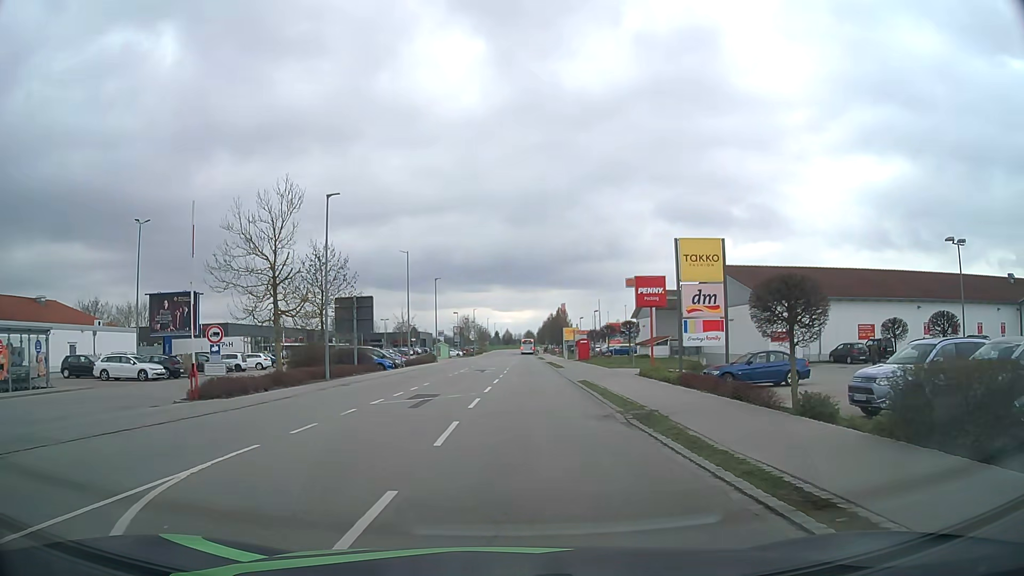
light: Day
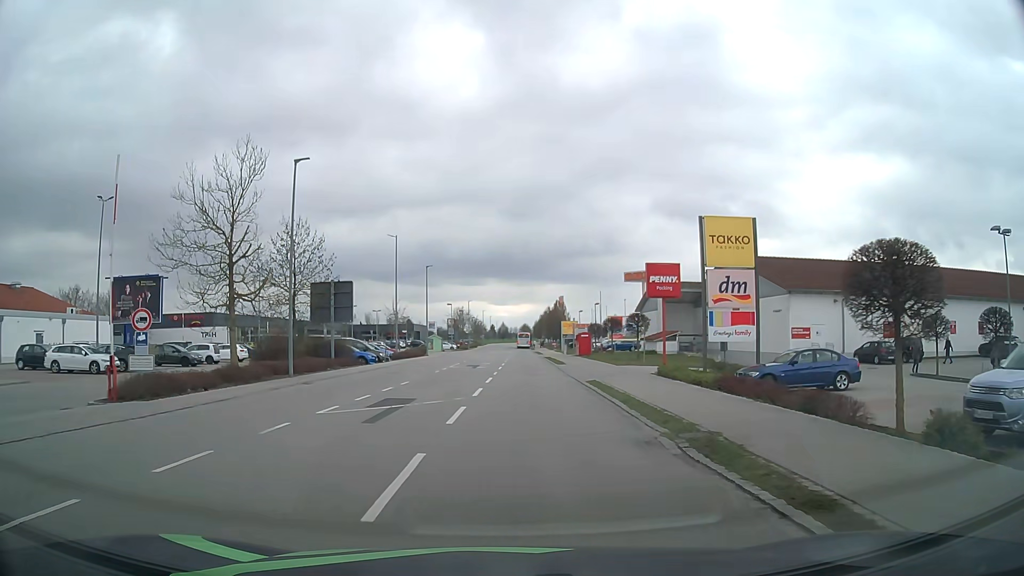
(0.0, +4.6) m; 0°
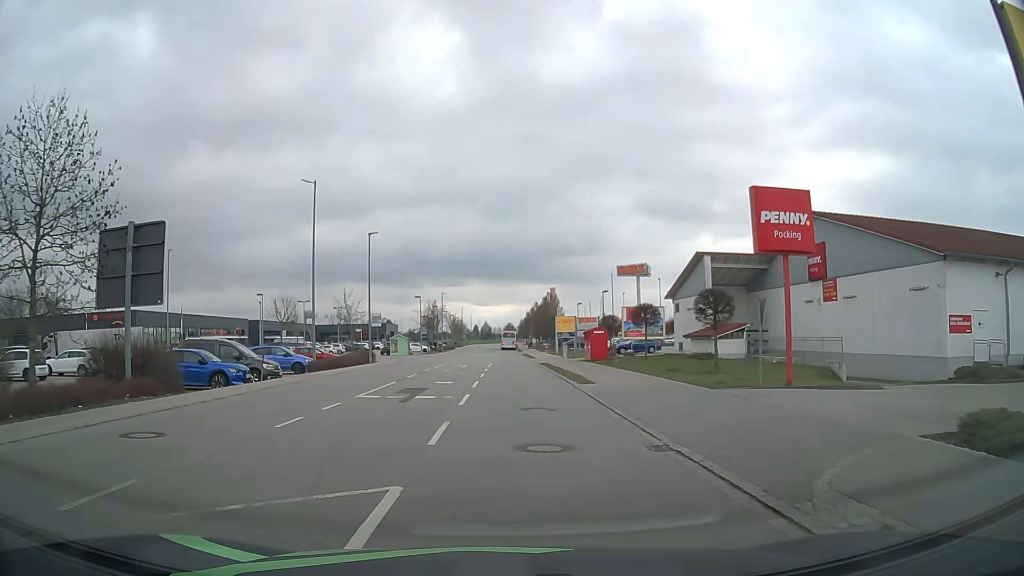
(+0.3, +19.8) m; +2°
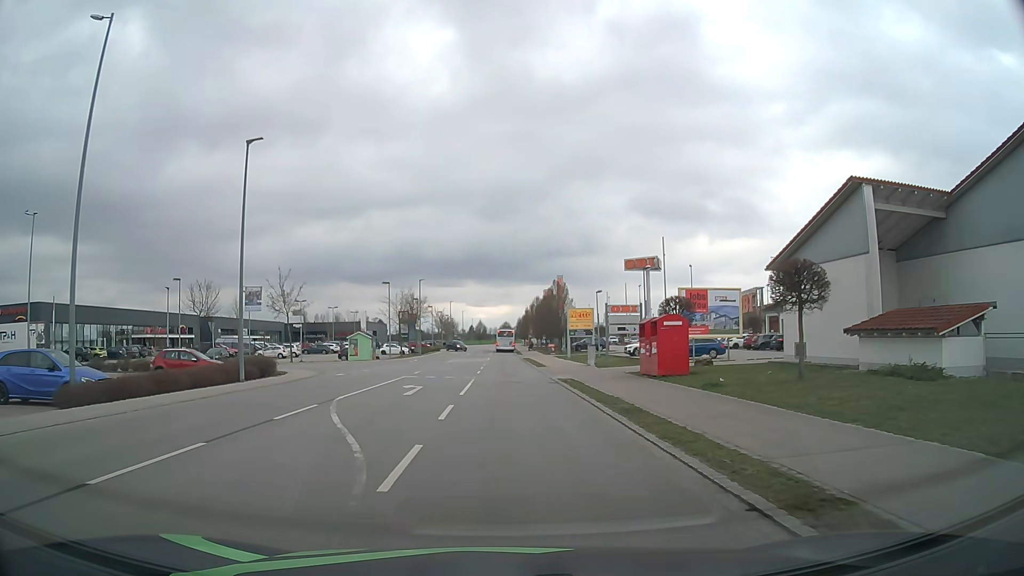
(+0.1, +20.8) m; 0°
